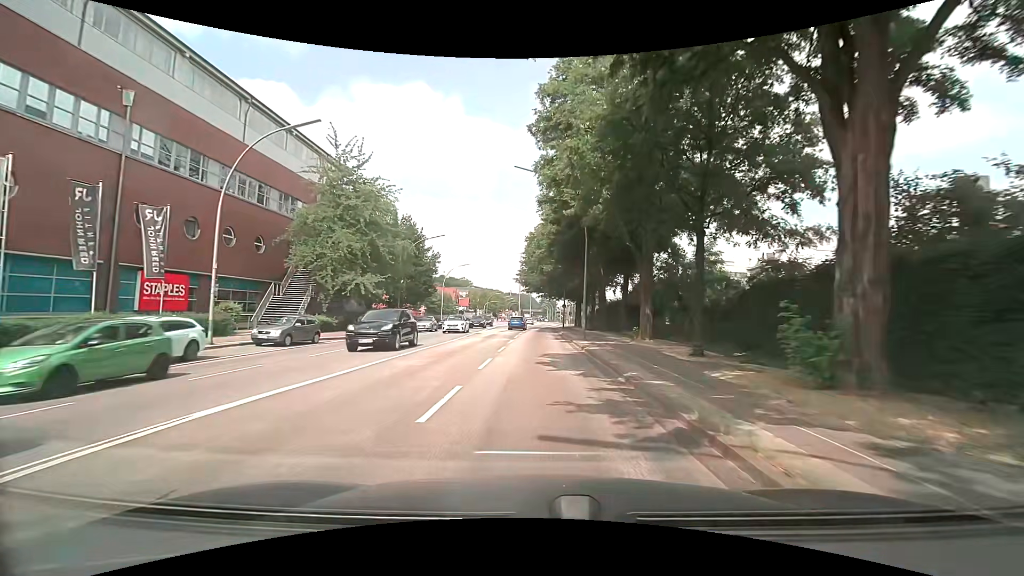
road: primary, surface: asphalt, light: Day
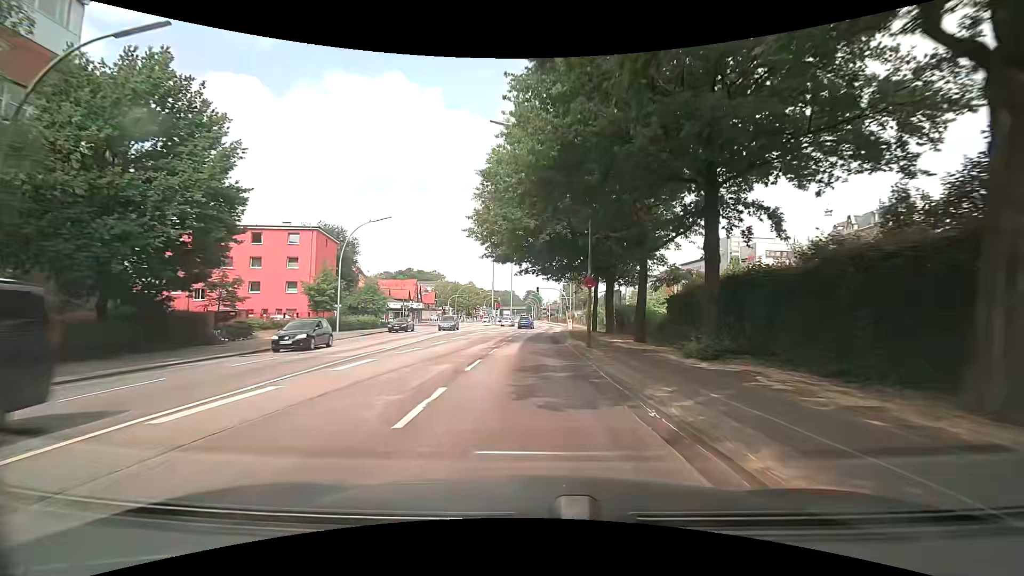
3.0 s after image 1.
(+0.7, +38.3) m; +2°
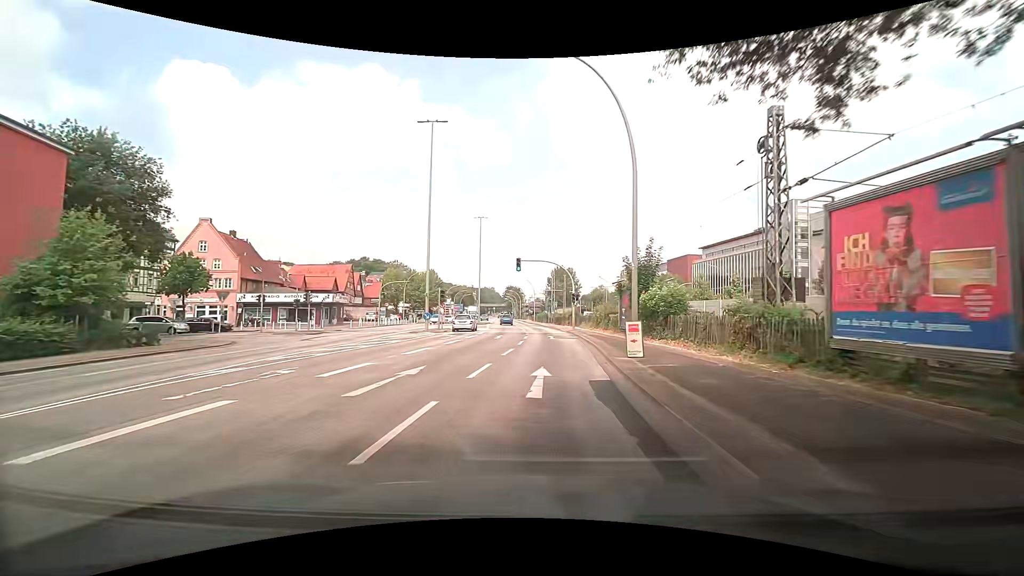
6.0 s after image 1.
(+0.1, +38.4) m; +2°
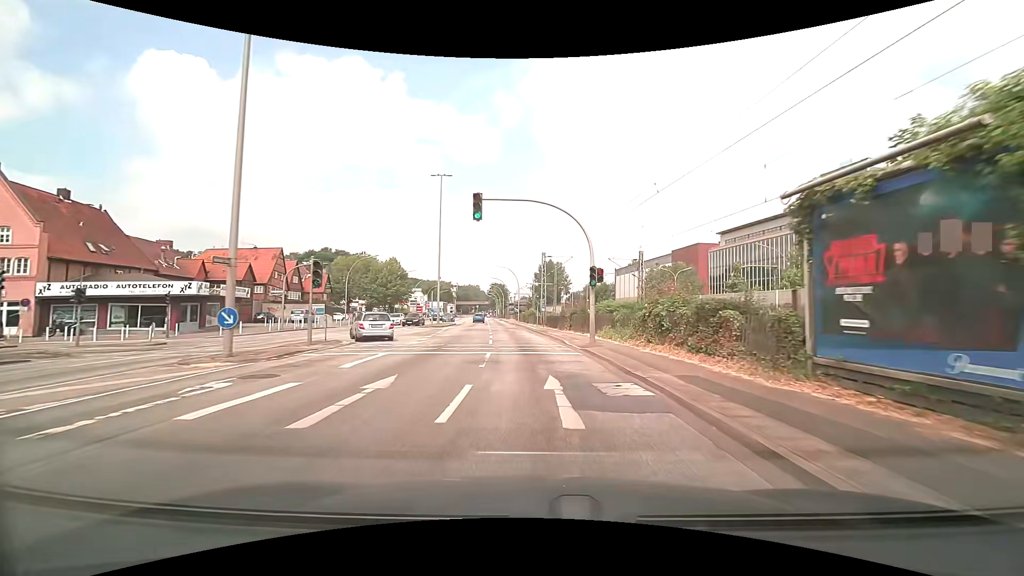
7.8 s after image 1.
(+0.6, +22.9) m; +2°
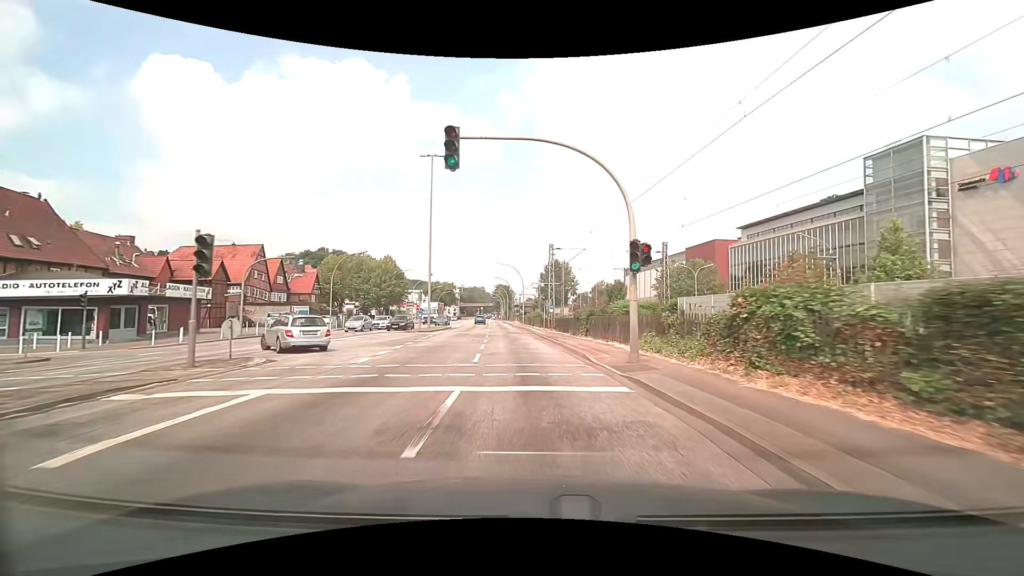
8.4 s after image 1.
(-0.1, +7.6) m; -1°
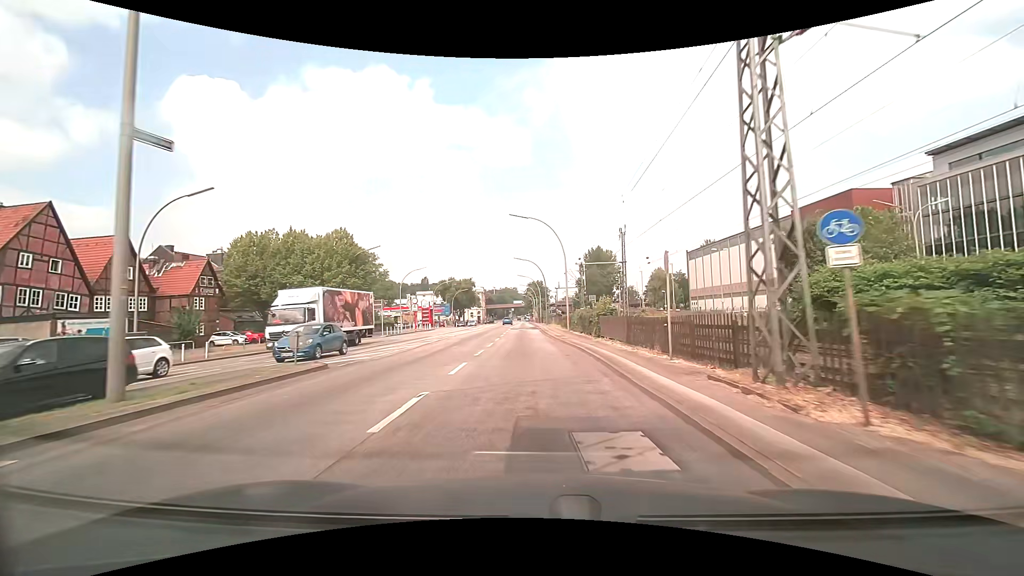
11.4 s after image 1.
(-1.1, +38.1) m; -4°
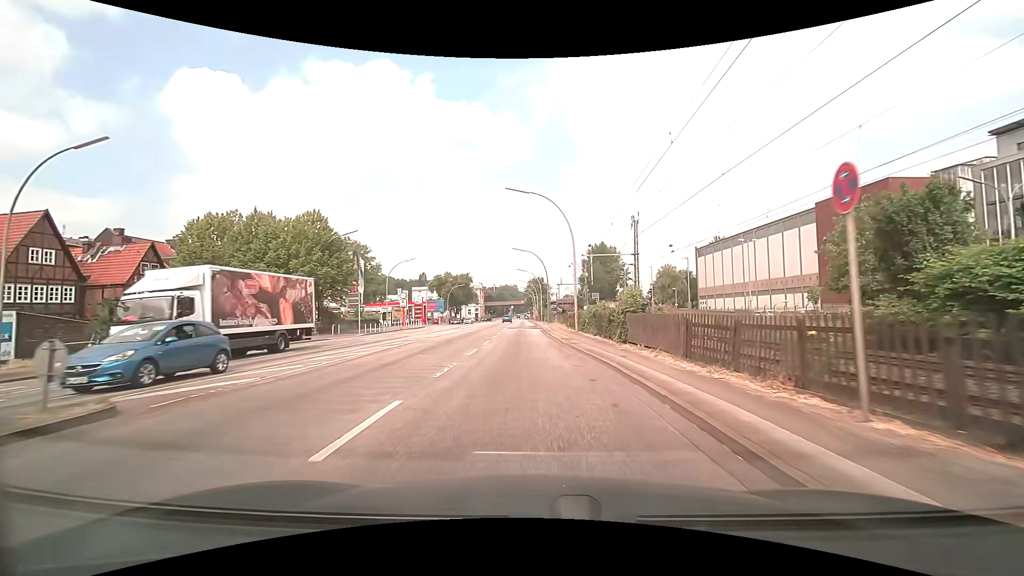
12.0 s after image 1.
(0.0, +7.6) m; 0°
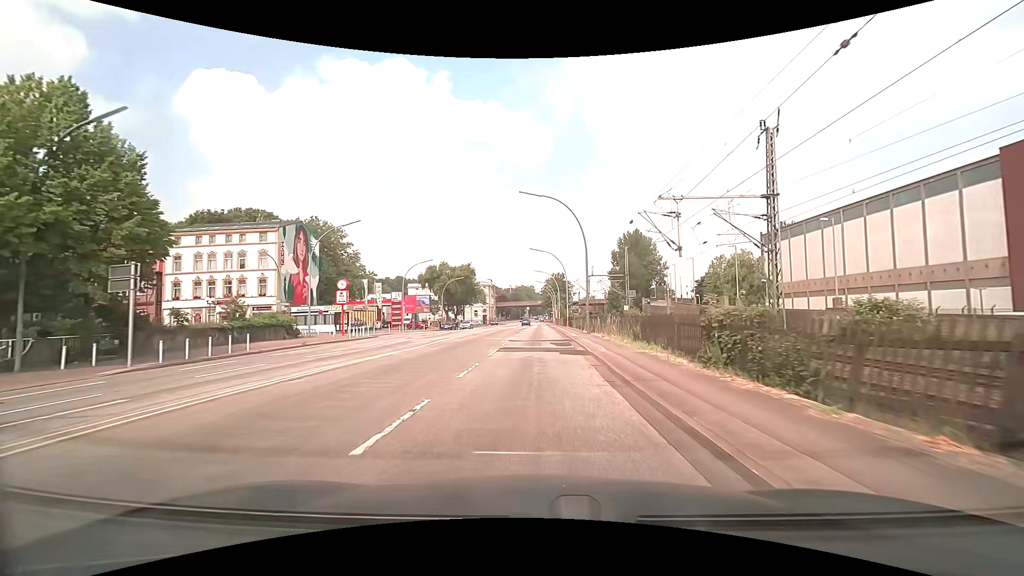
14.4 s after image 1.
(-0.8, +30.4) m; -3°
(0, +10) (0, +20) (0, +30) (+1, +40) (+1, +50) (+1, +60) (+1, +70) (+1, +80) (+1, +90) (+1, +100) m
